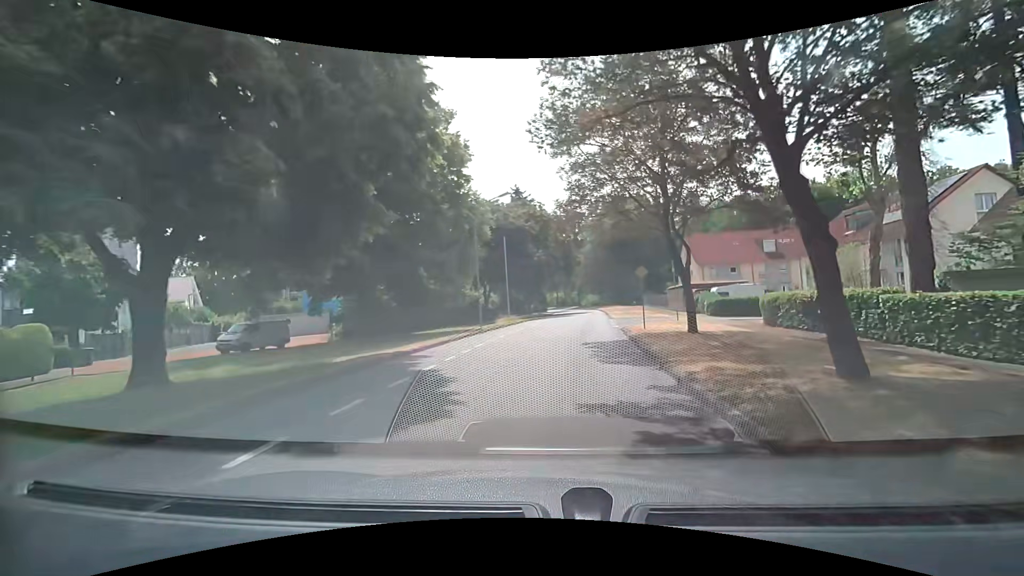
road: tertiary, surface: asphalt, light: Day
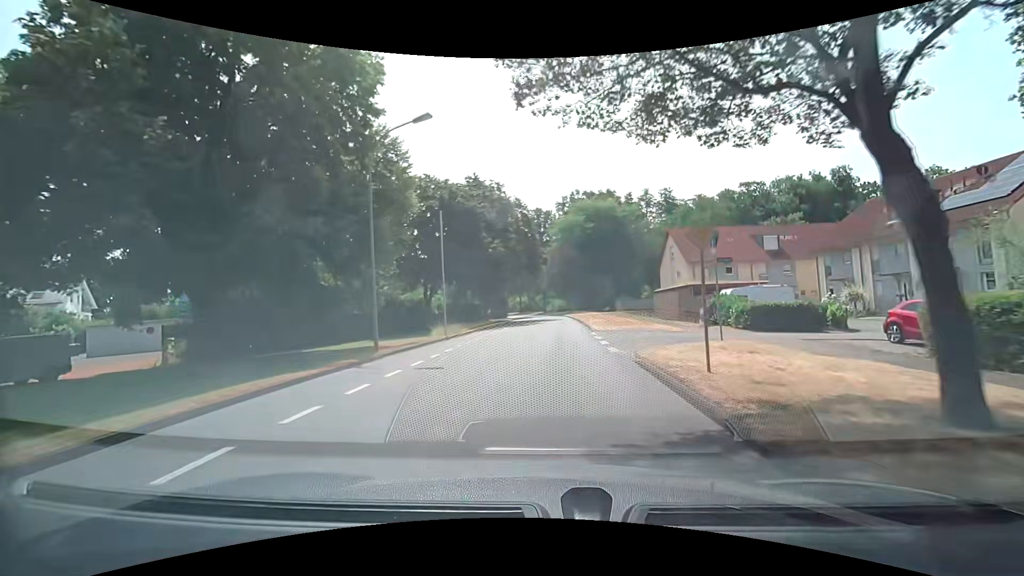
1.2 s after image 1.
(+0.6, +12.6) m; +5°
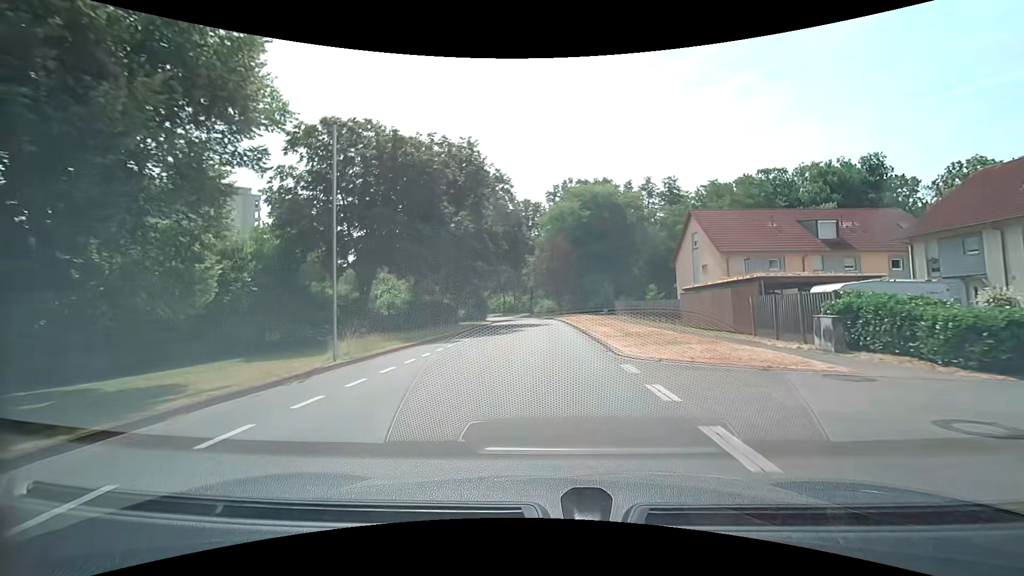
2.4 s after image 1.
(+0.1, +13.4) m; +3°
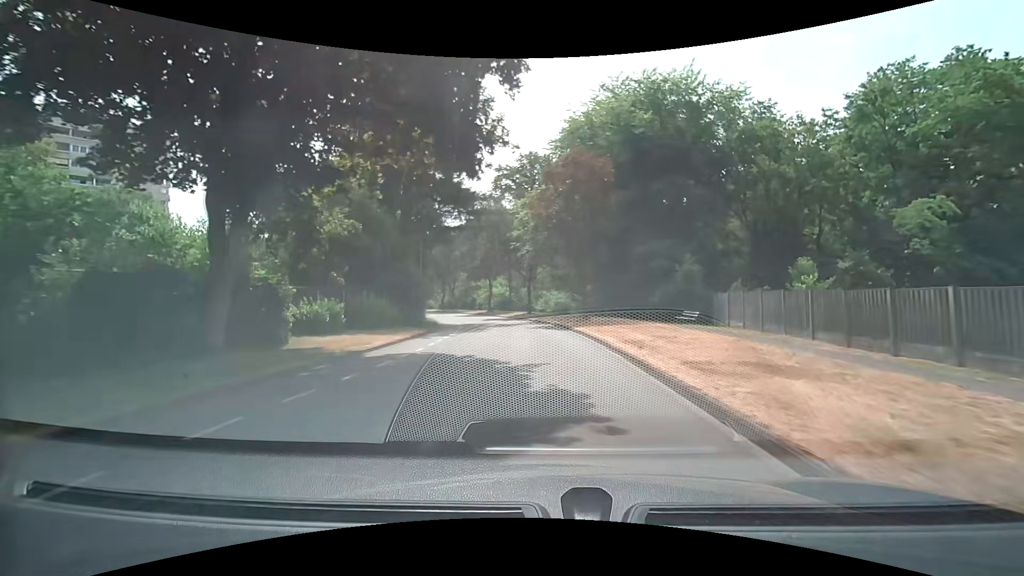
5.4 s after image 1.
(0.0, +37.2) m; 0°
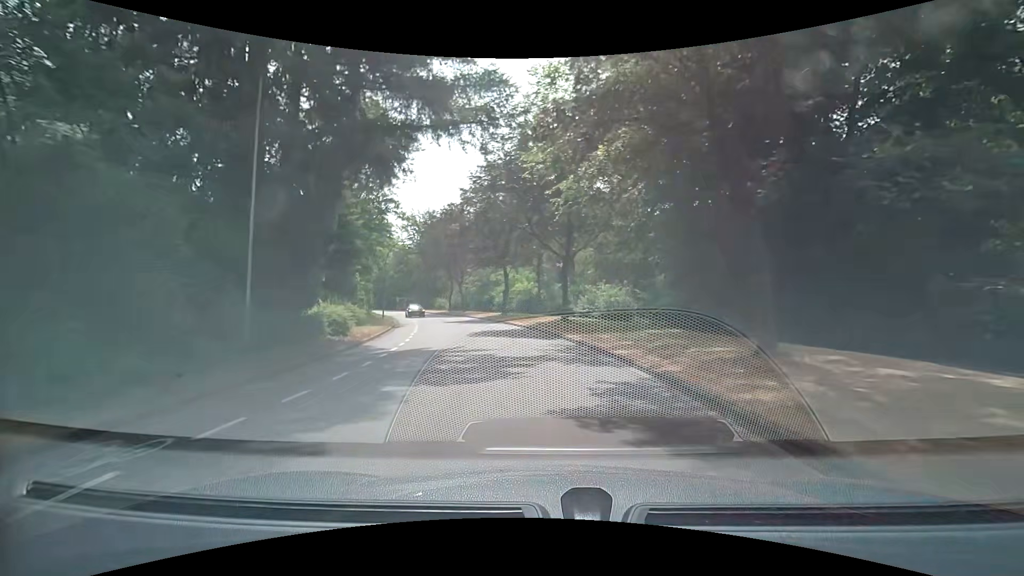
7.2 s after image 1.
(-0.7, +22.9) m; -4°
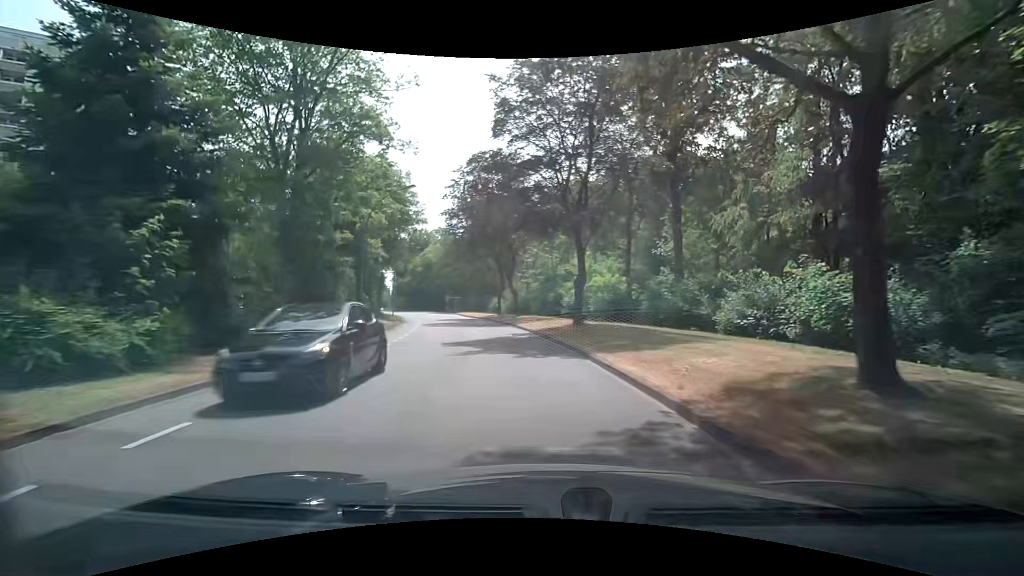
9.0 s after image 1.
(-1.5, +21.3) m; -7°
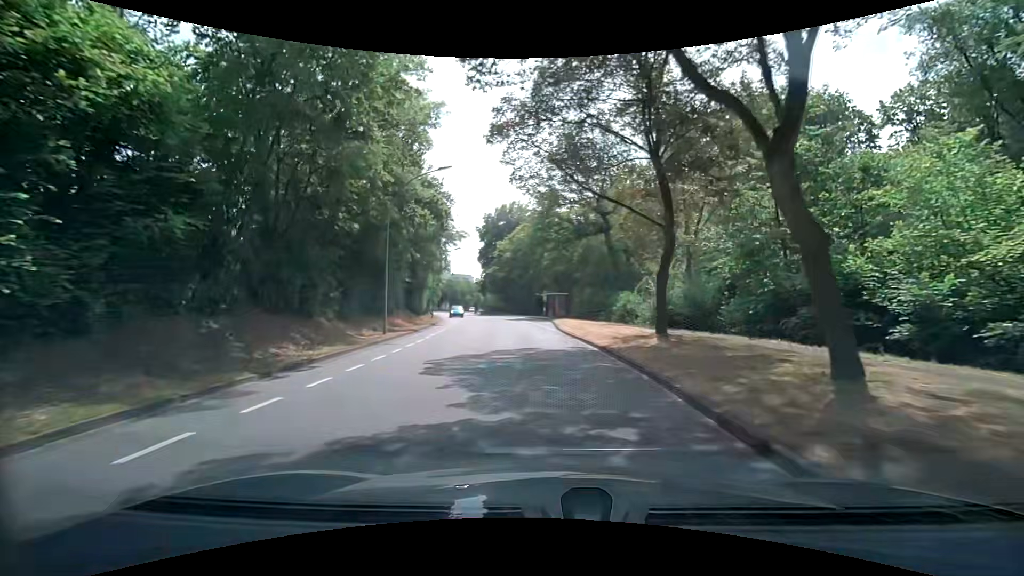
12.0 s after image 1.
(-4.3, +34.1) m; -13°
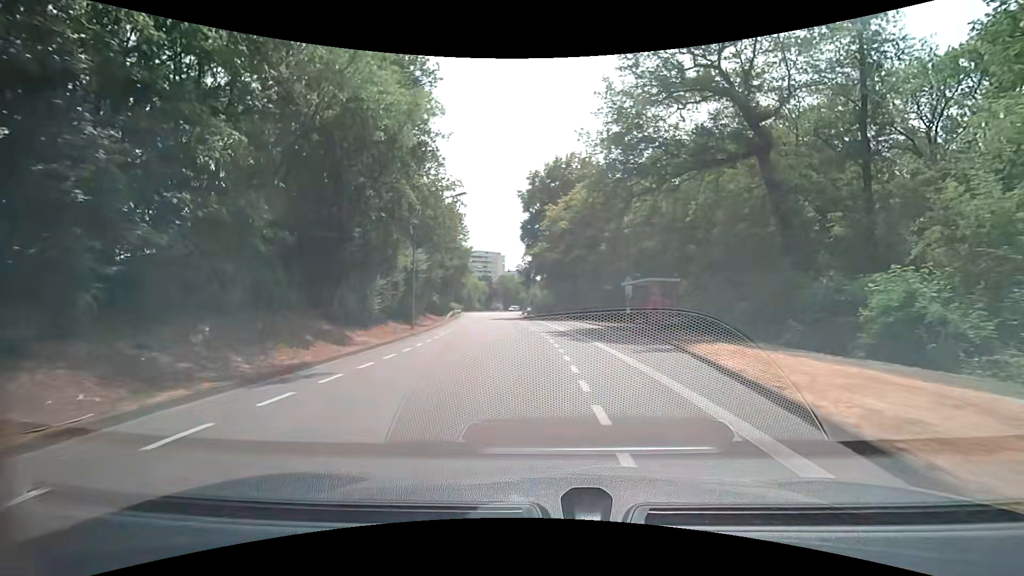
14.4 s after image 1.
(-1.4, +26.8) m; -7°
(0, +10) (-1, +20) (-3, +30) (-4, +40) (-6, +50) (-7, +60) (-8, +69) (-10, +79) (-11, +89) (-11, +99) m
